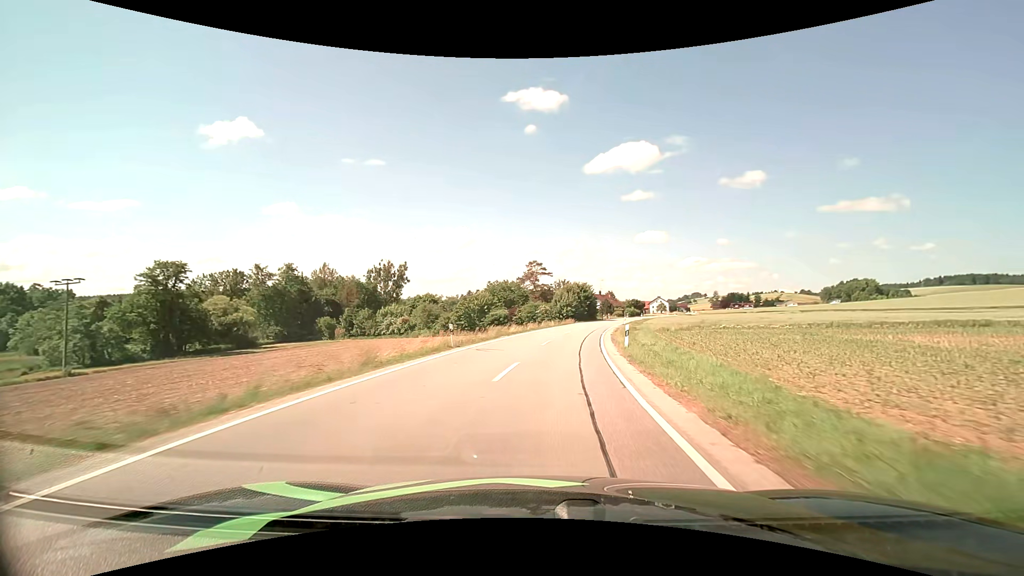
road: secondary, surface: asphalt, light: Day
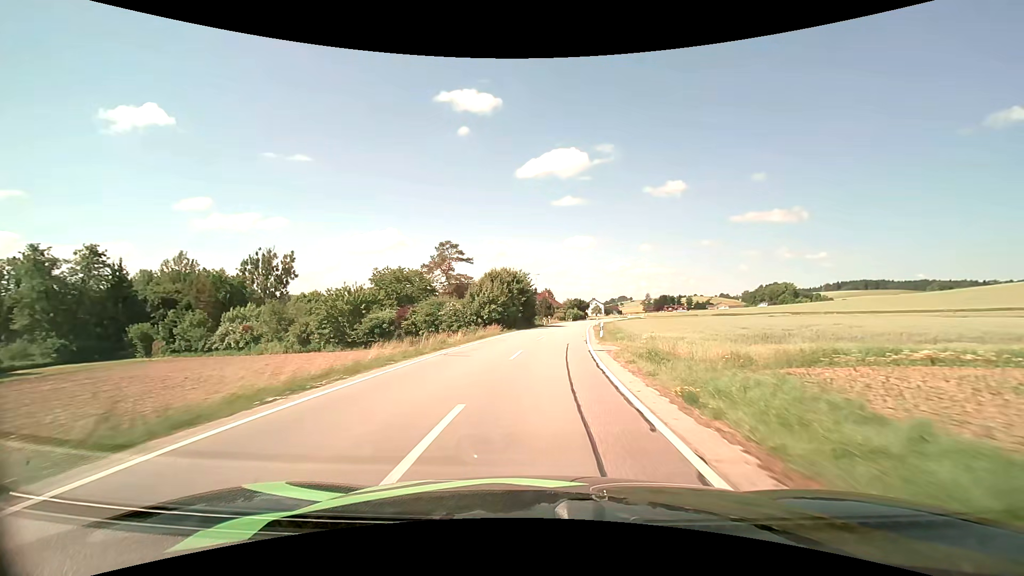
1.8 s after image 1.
(+2.3, +30.9) m; +8°
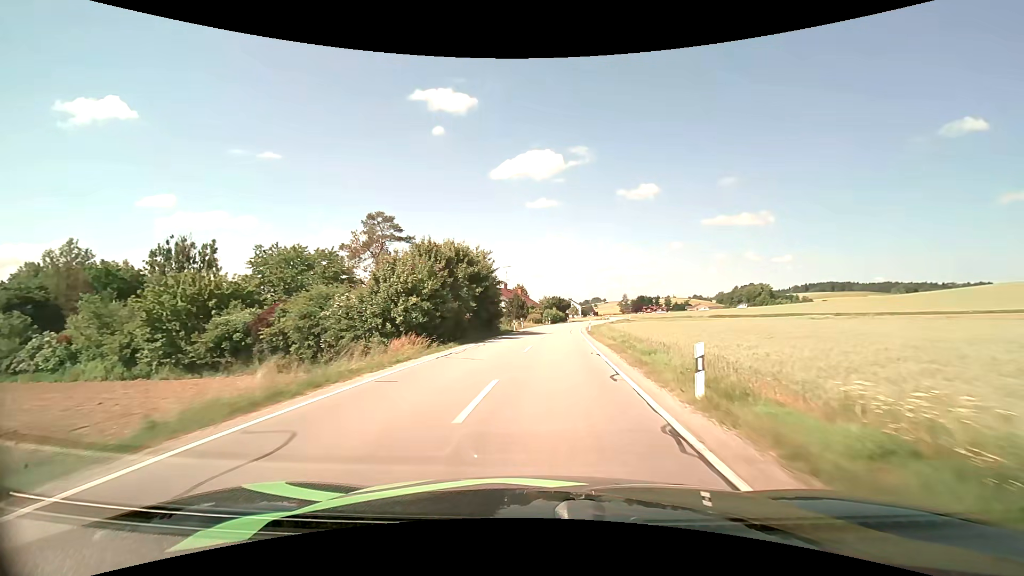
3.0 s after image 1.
(+0.7, +20.9) m; +3°
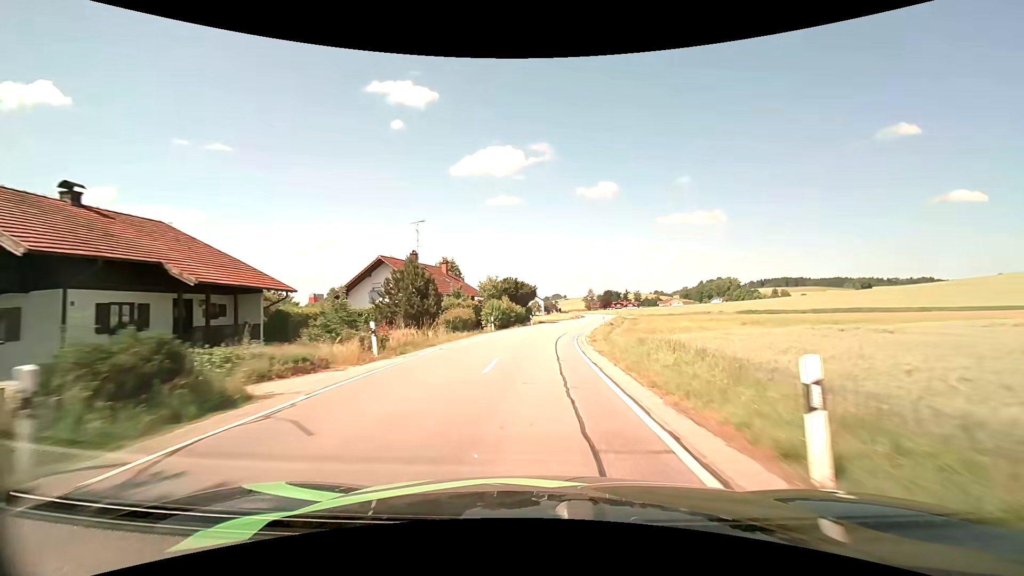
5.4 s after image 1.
(+2.1, +42.6) m; +5°
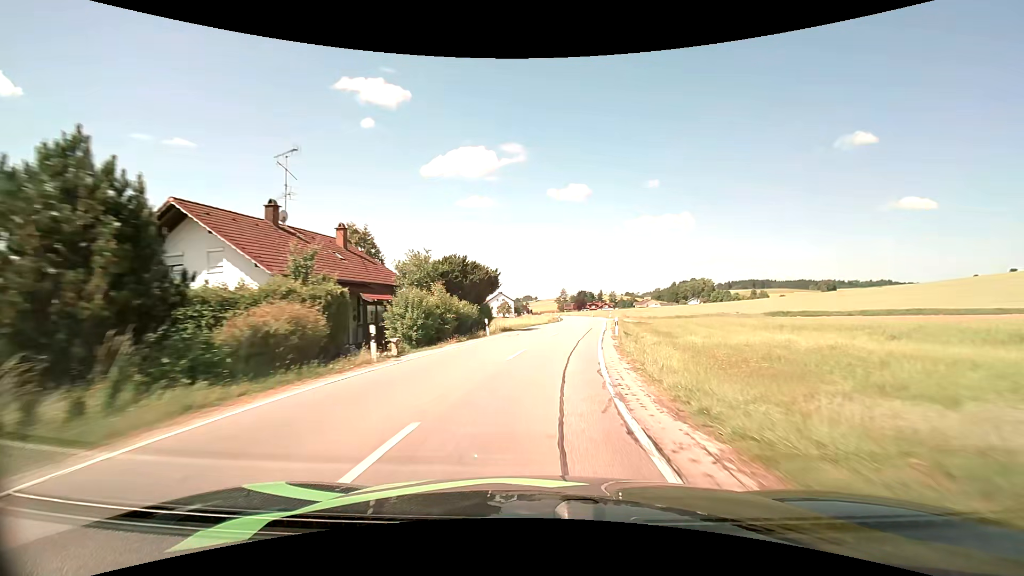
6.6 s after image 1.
(+0.4, +21.4) m; +3°
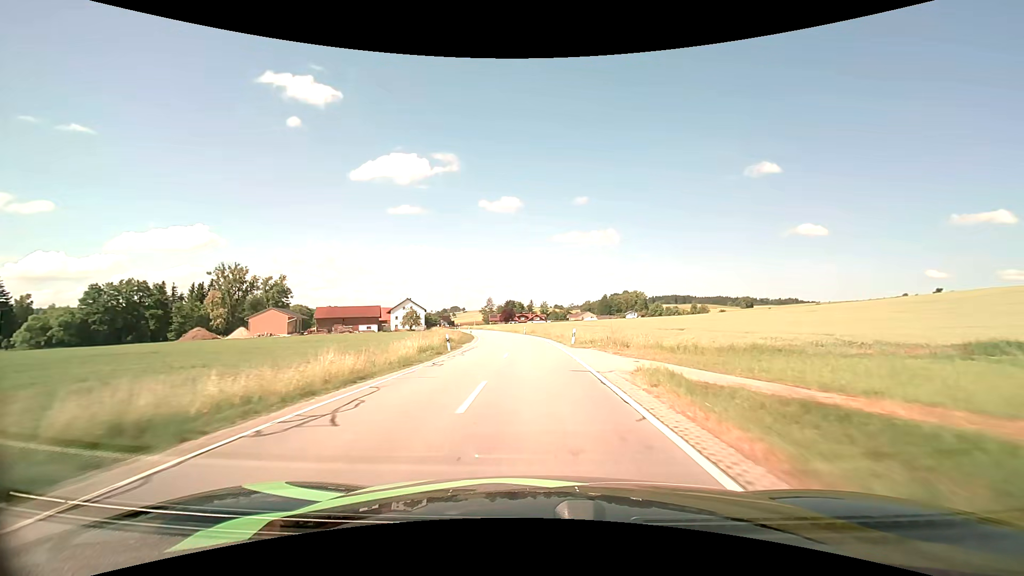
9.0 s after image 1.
(+3.7, +42.1) m; +8°
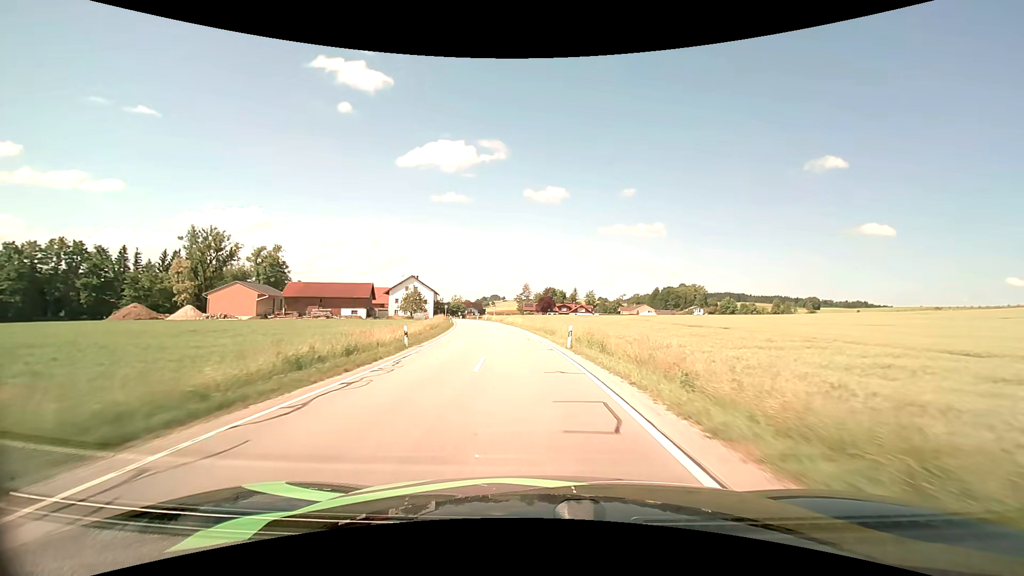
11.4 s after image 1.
(-0.9, +43.9) m; -4°
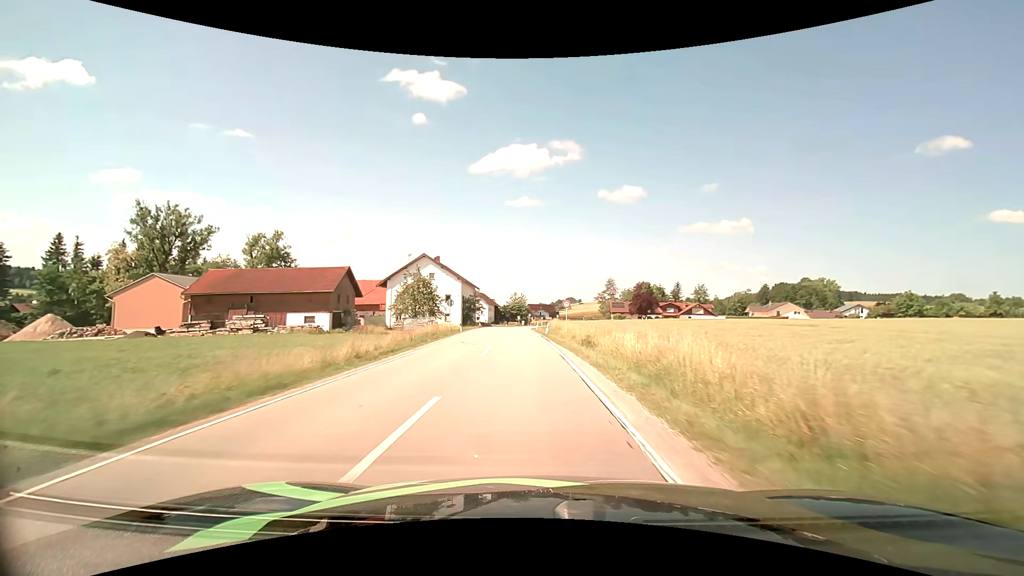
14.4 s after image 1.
(-4.4, +55.9) m; -8°
(0, +10) (0, +20) (-1, +30) (-2, +40) (-2, +50) (-3, +60) (-3, +70) (-3, +80) (-3, +90) (-2, +100) m
